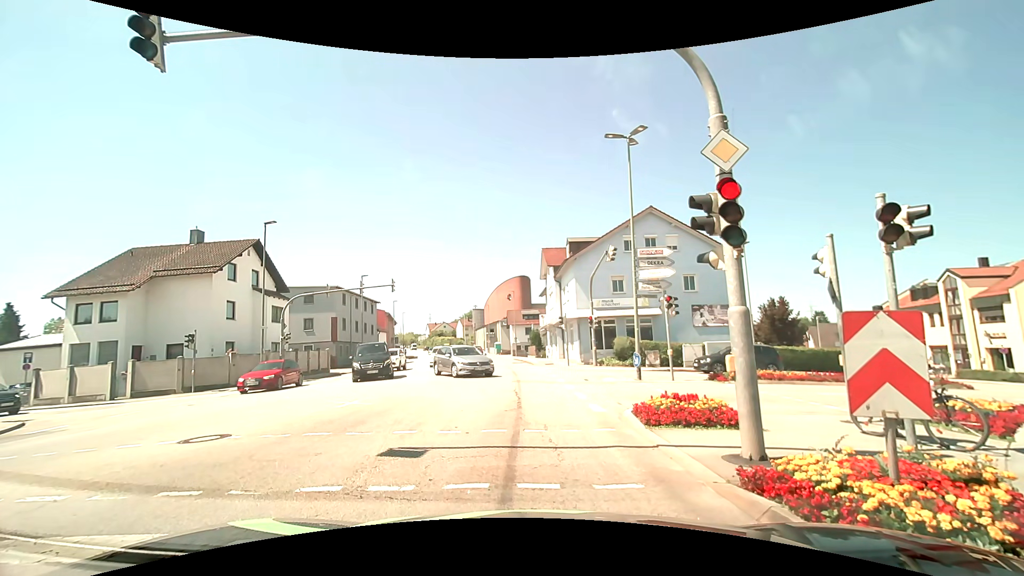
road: tertiary_link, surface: asphalt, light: Day
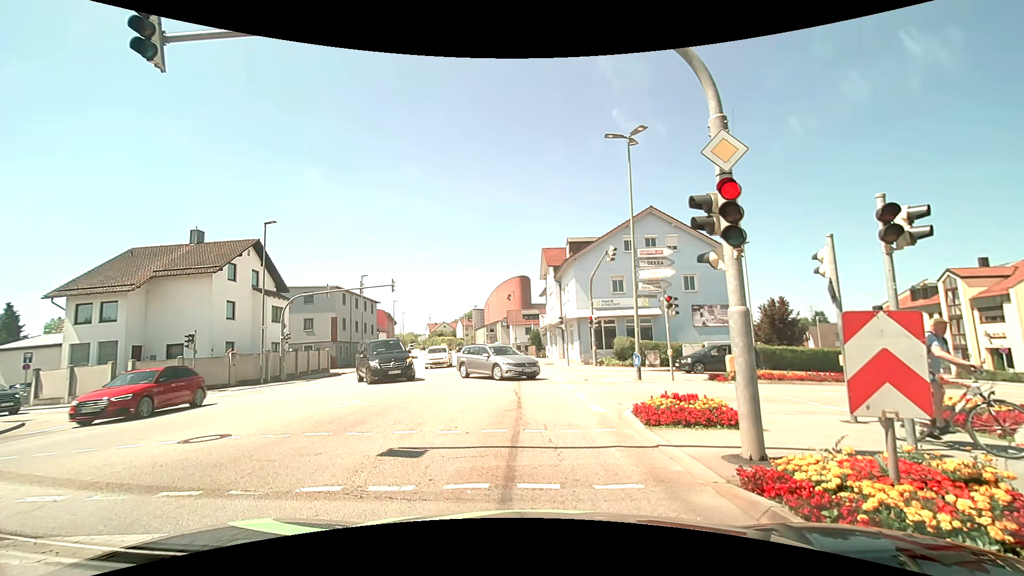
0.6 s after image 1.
(0.0, 0.0) m; 0°
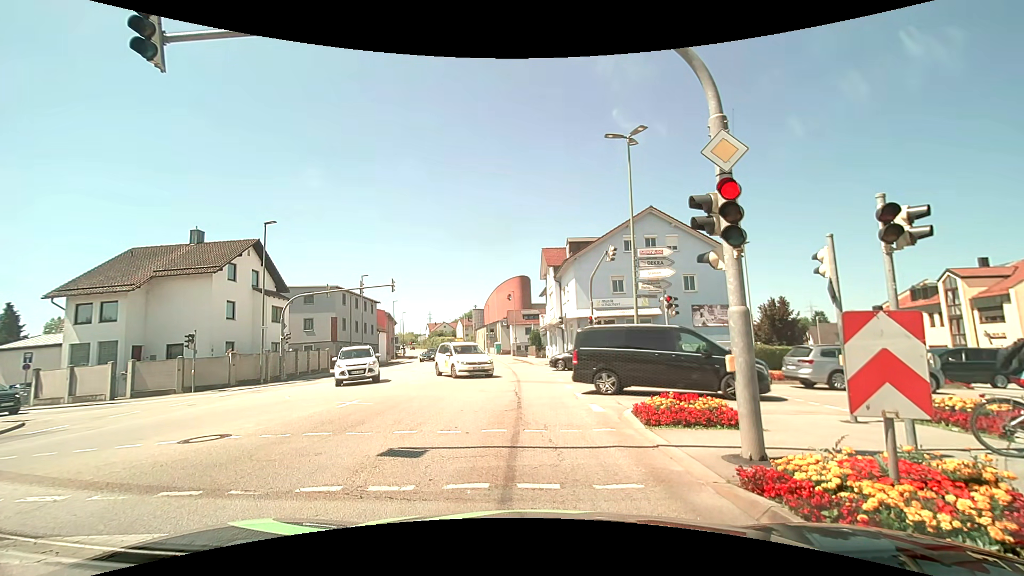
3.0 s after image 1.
(0.0, 0.0) m; 0°
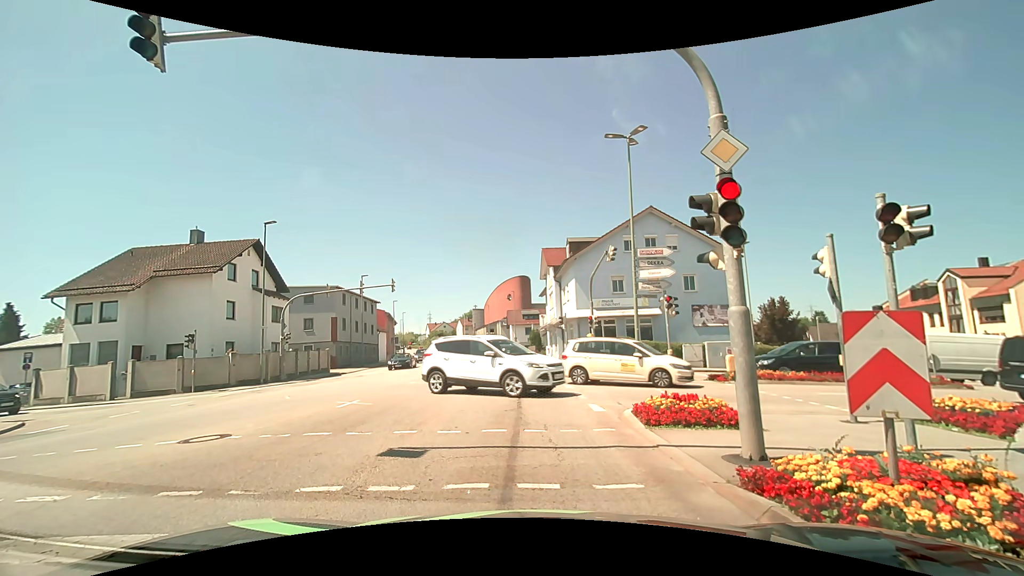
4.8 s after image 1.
(0.0, 0.0) m; 0°
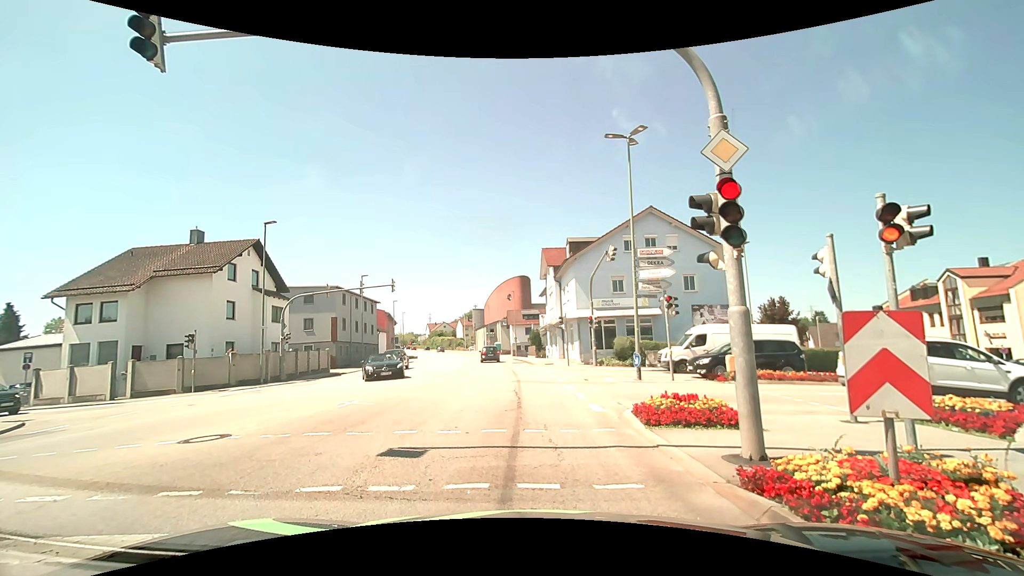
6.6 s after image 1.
(0.0, 0.0) m; 0°
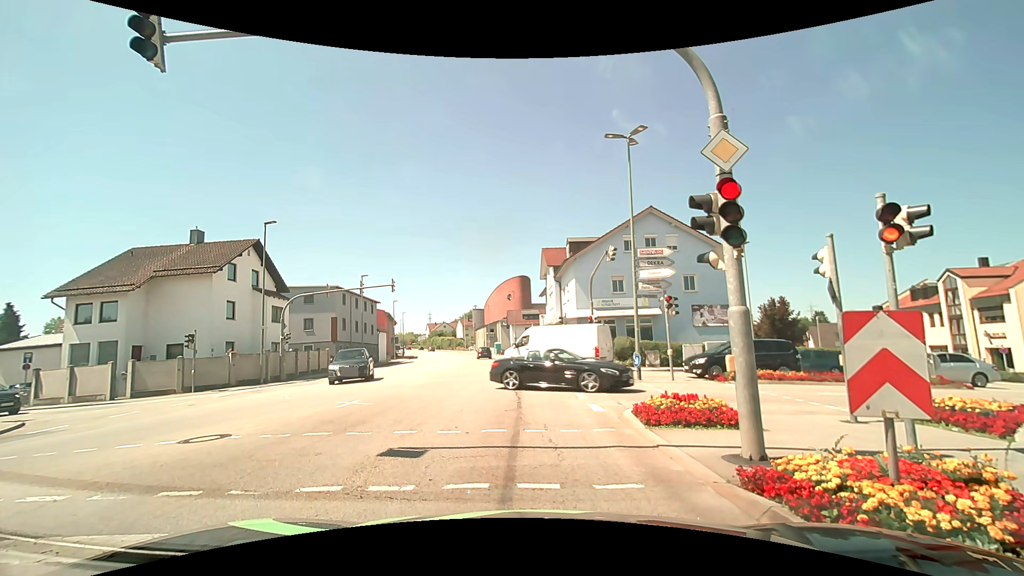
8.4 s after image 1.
(0.0, 0.0) m; 0°
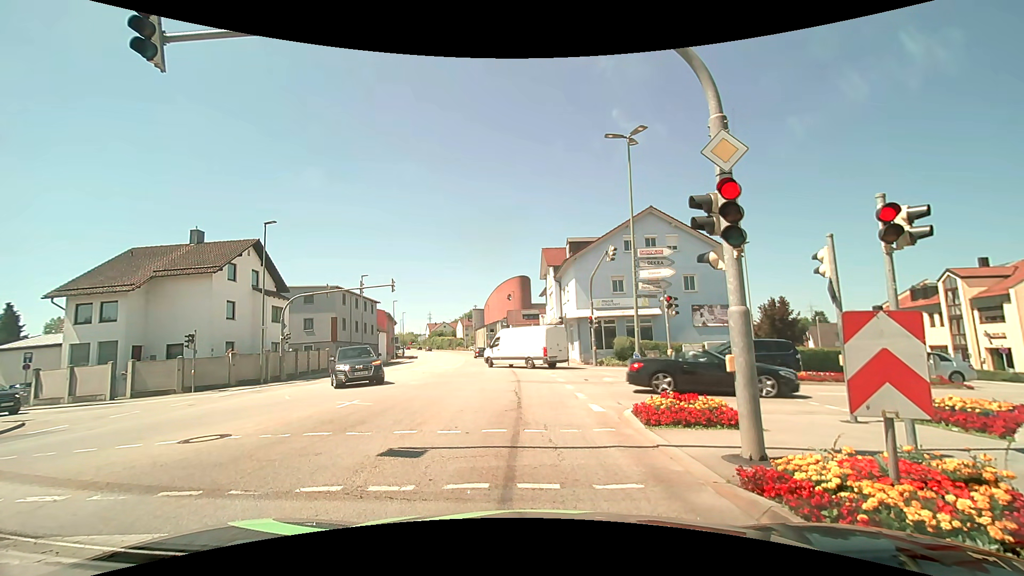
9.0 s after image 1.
(0.0, 0.0) m; 0°
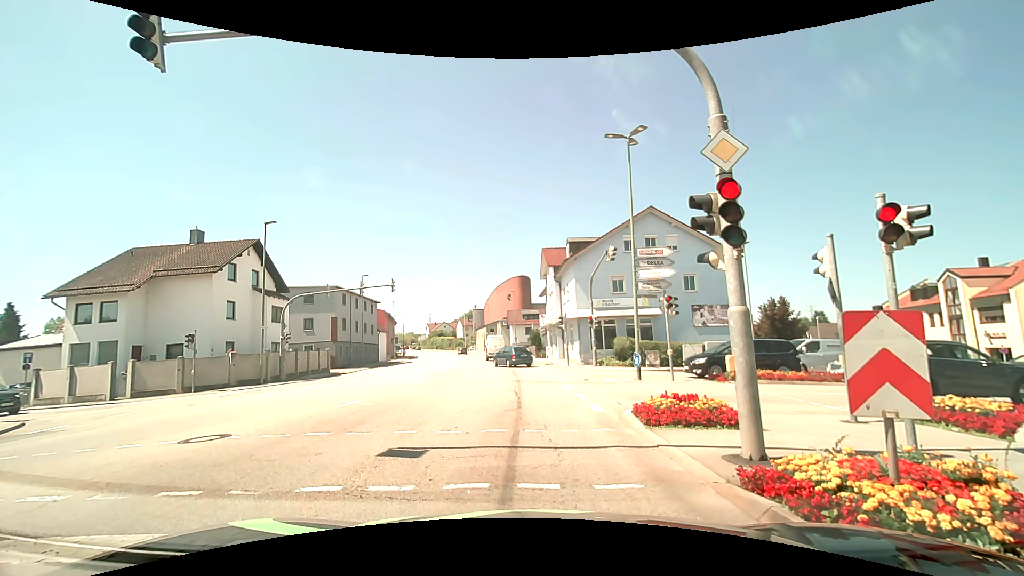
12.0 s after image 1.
(0.0, 0.0) m; 0°
(0, +10) (-1, +20) (-1, +30) (-2, +40) (-3, +50) (-5, +60) (-6, +70) (-8, +79) (-10, +89) (-12, +99) m
